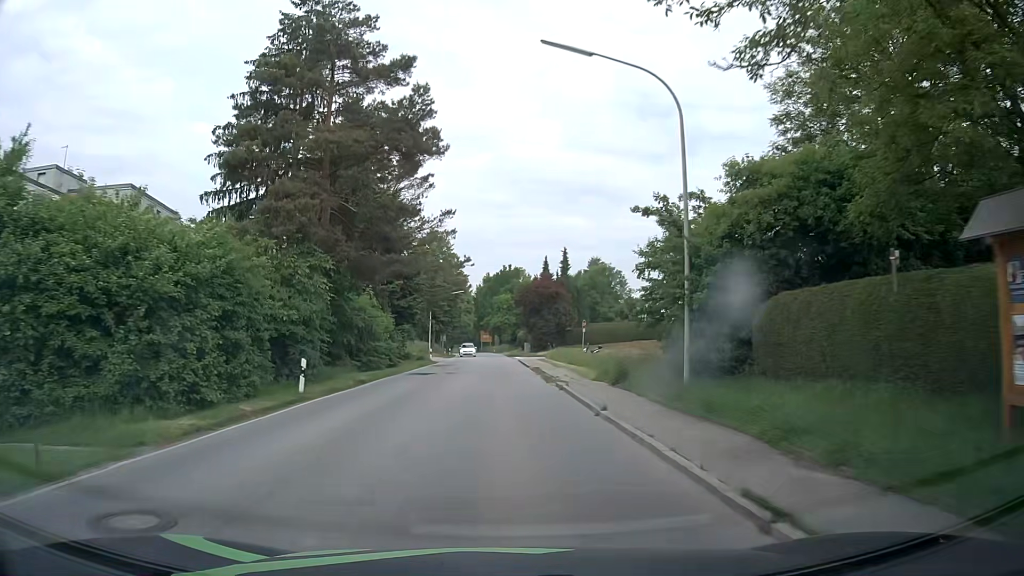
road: secondary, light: Day
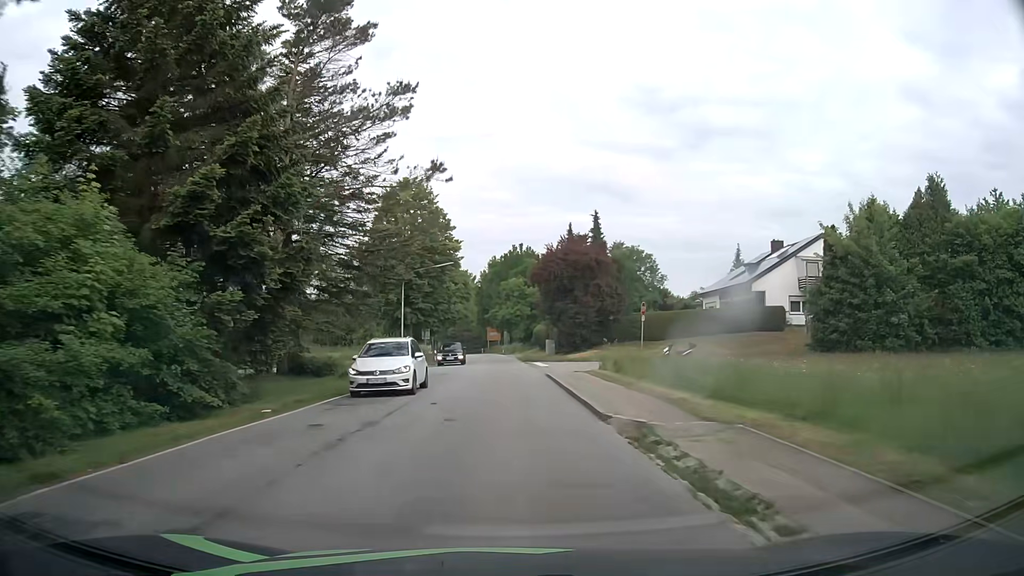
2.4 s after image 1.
(-0.1, +27.1) m; 0°
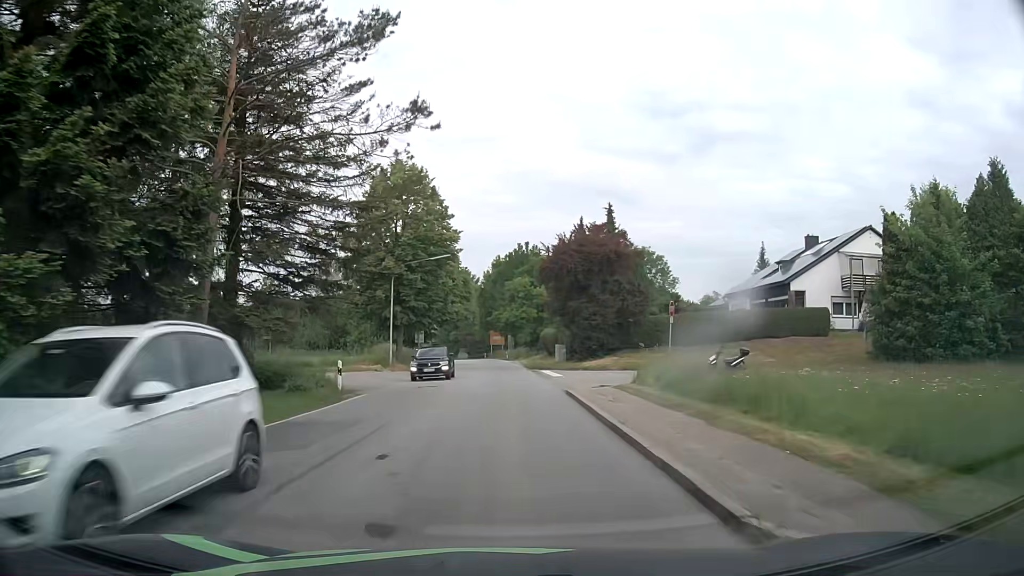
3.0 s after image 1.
(-0.1, +6.8) m; 0°
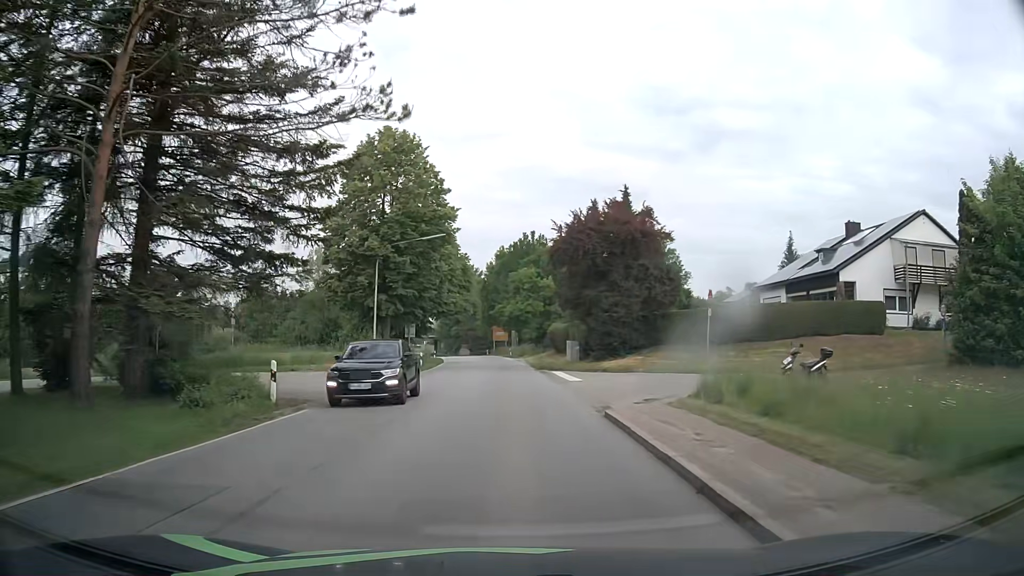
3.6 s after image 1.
(0.0, +6.8) m; 0°
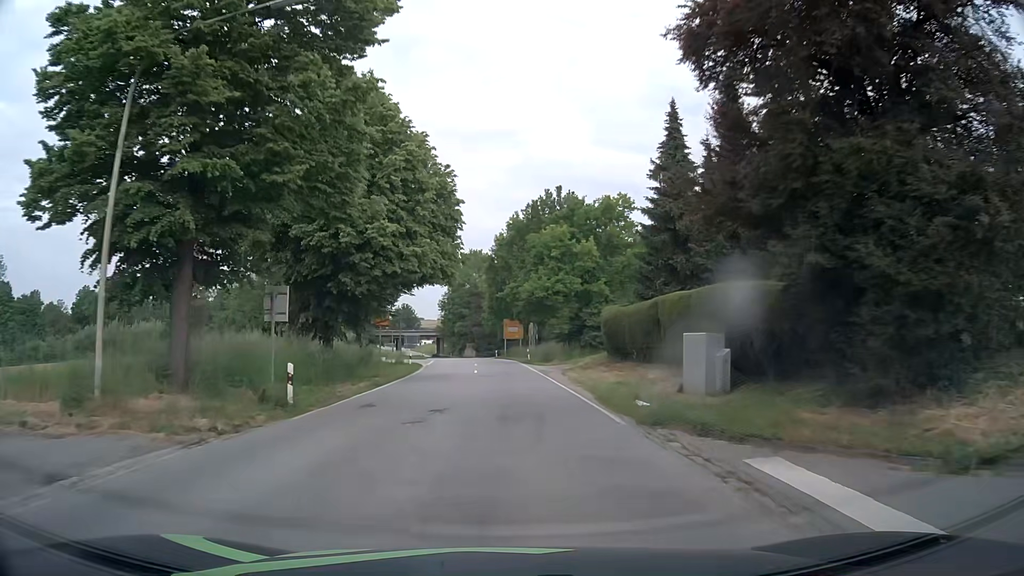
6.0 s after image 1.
(-0.5, +27.6) m; -1°
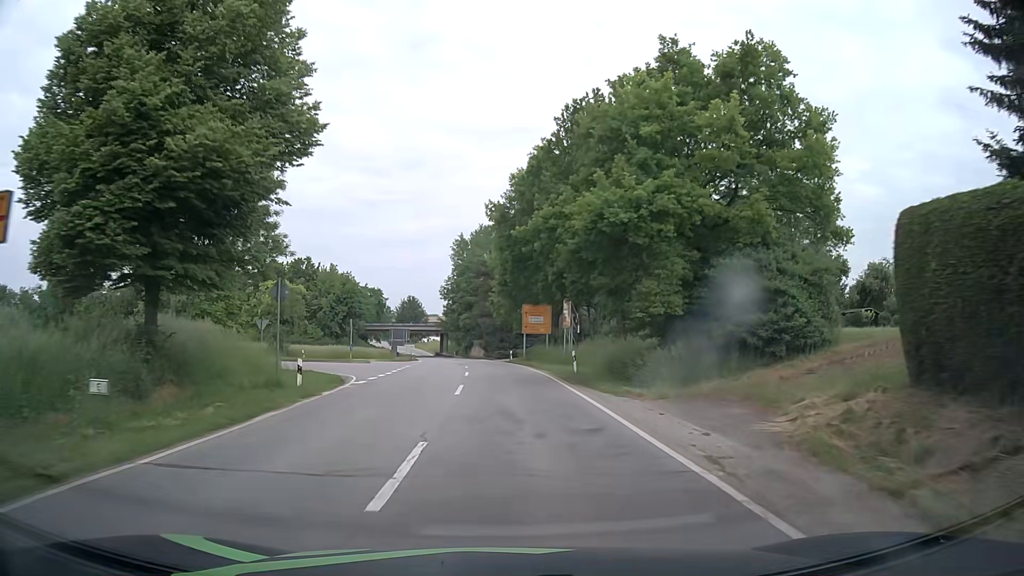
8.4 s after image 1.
(-0.4, +29.0) m; -1°
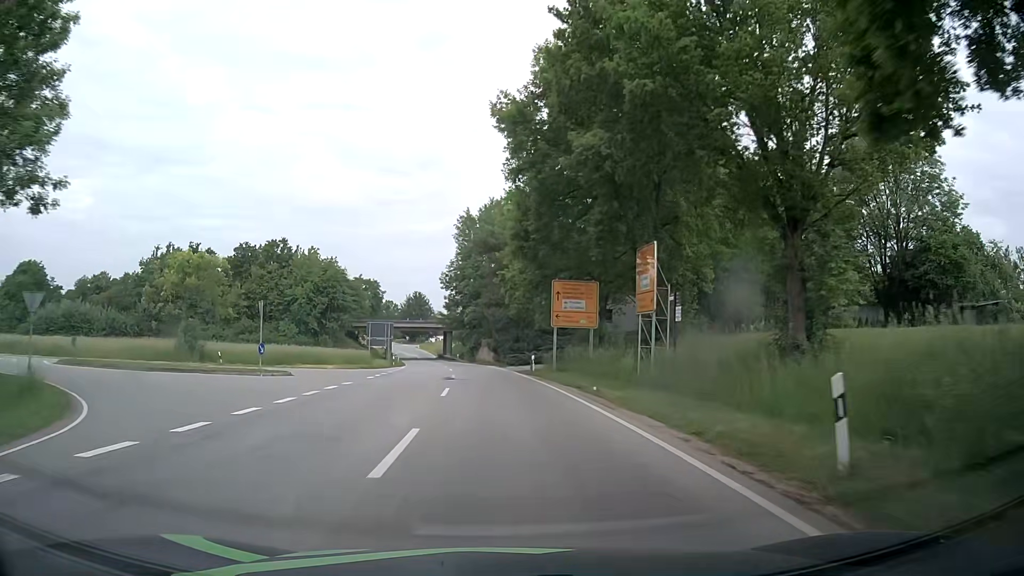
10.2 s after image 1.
(-0.4, +22.9) m; -2°
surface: asphalt
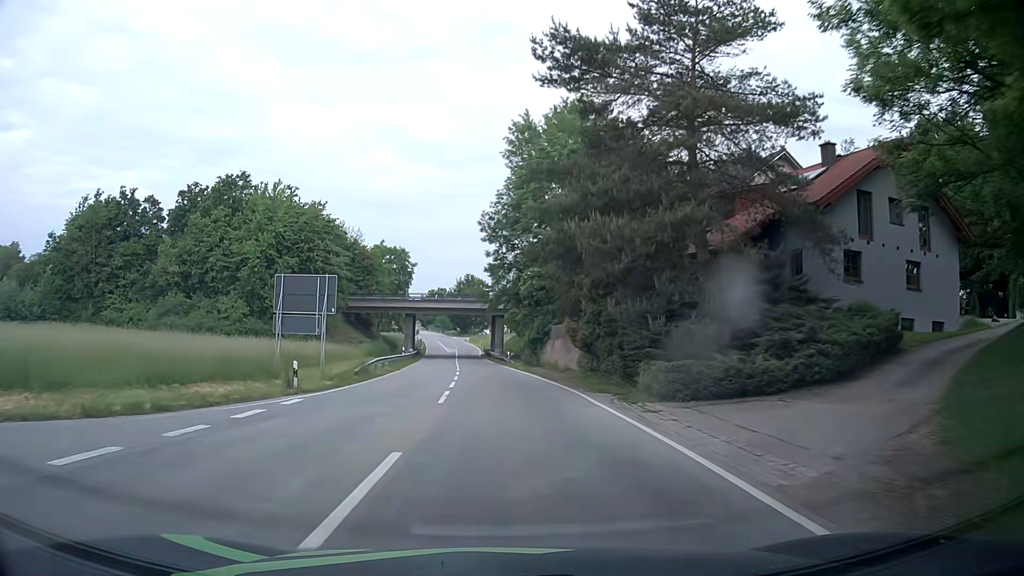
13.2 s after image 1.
(-1.6, +40.2) m; -5°
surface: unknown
(0, +10) (0, +20) (-1, +30) (-1, +40) (-2, +50) (-3, +60) (-4, +70) (-5, +80) (-5, +90) (-6, +100) m
